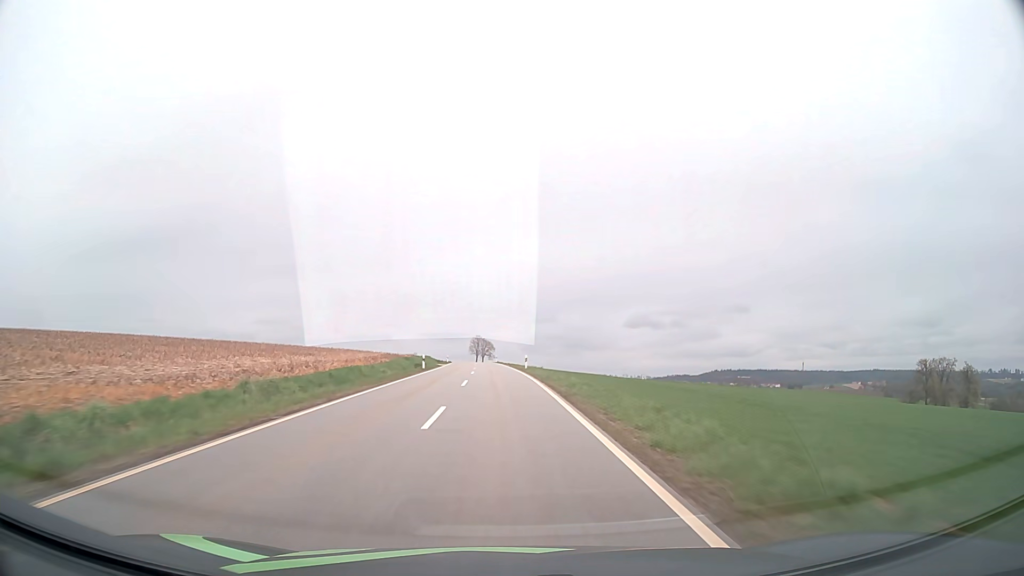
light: Day
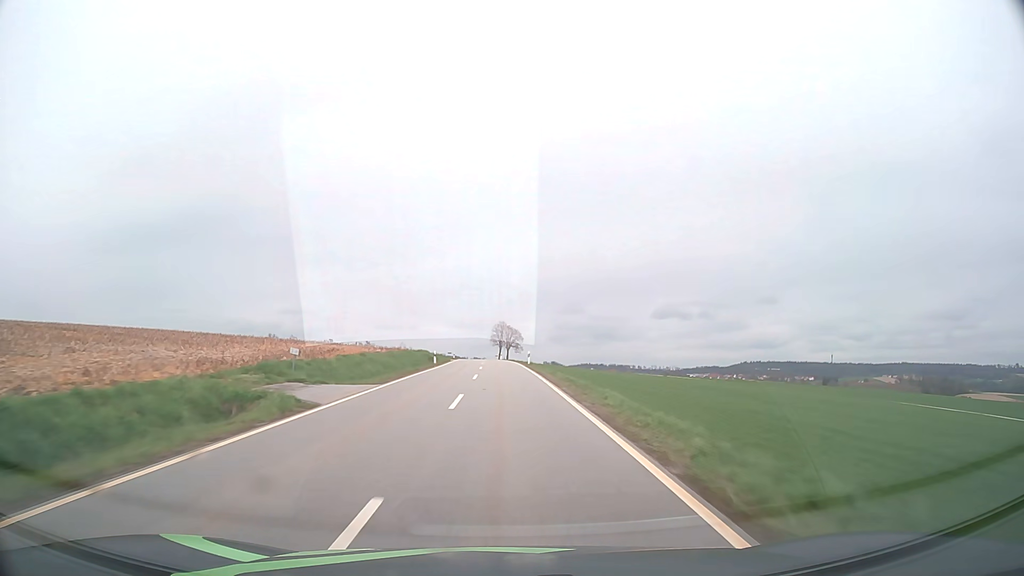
(-0.9, +45.4) m; -2°
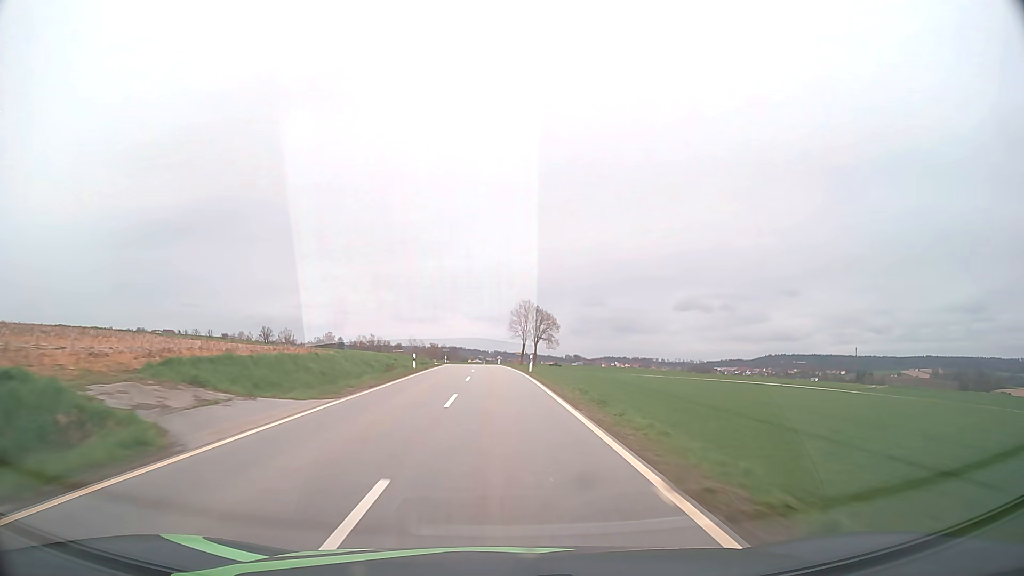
(-0.8, +60.0) m; -2°
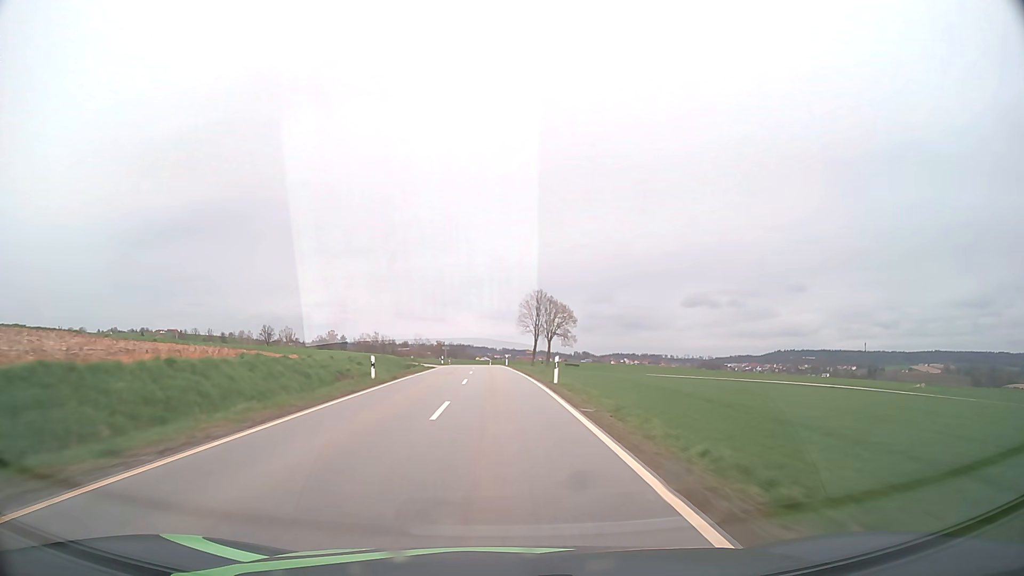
(-0.1, +14.9) m; 0°
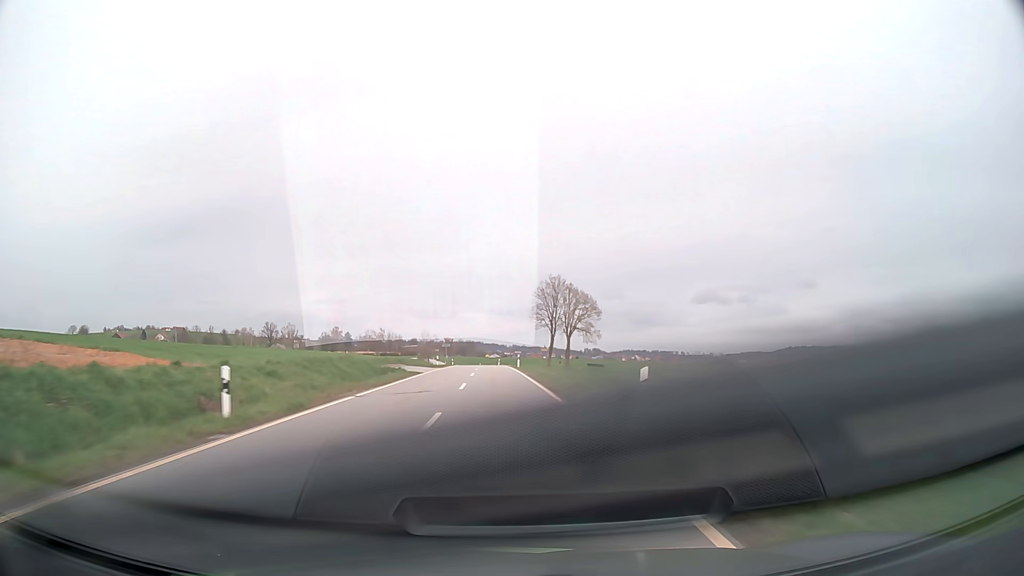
(-0.2, +14.8) m; -1°
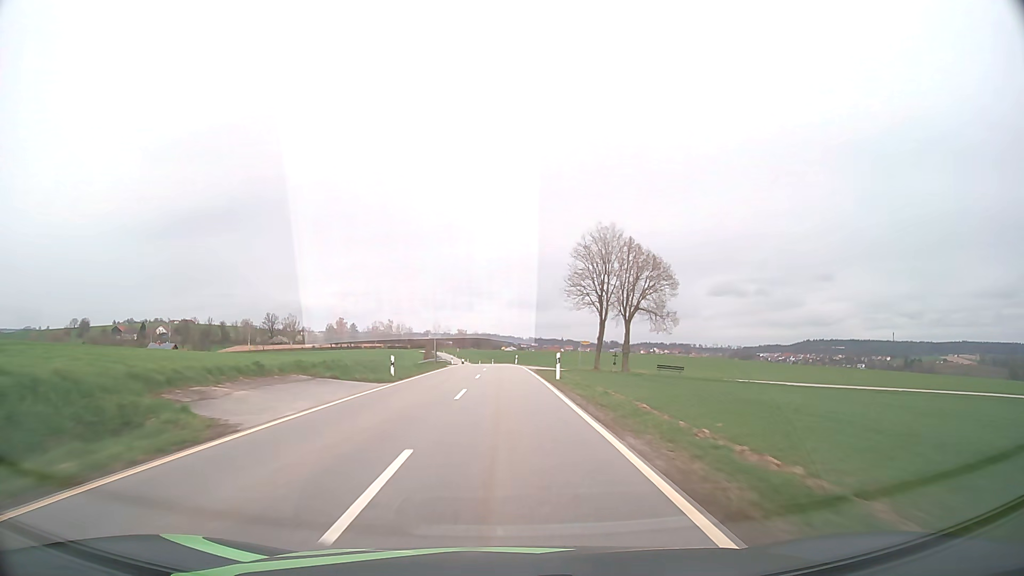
(-0.4, +29.3) m; -1°
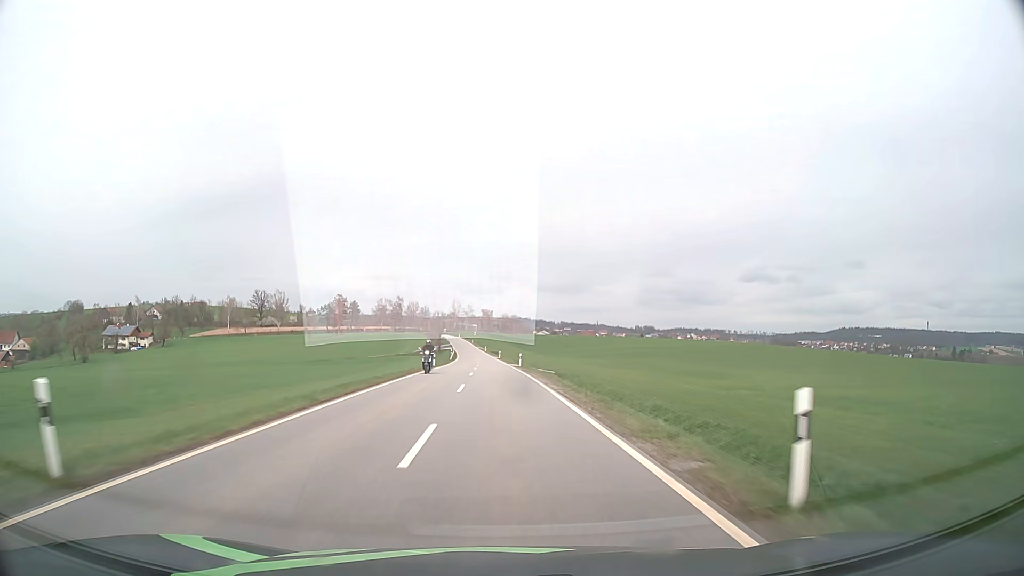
(-1.0, +70.1) m; -2°
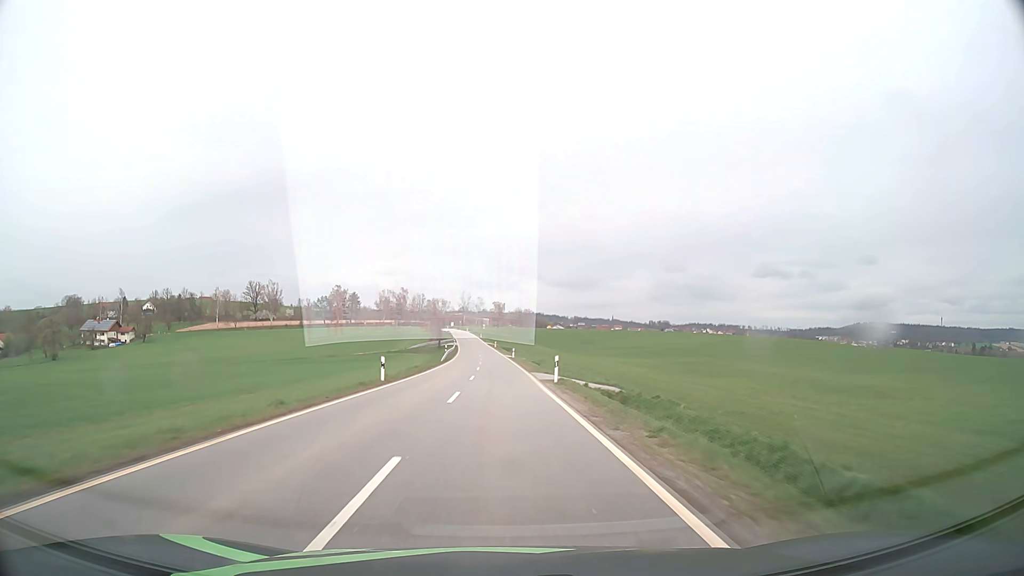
(-0.3, +27.7) m; -1°
(0, +10) (0, +20) (0, +30) (0, +40) (-1, +50) (-1, +60) (-1, +70) (-2, +80) (-2, +90) (-3, +100) m
